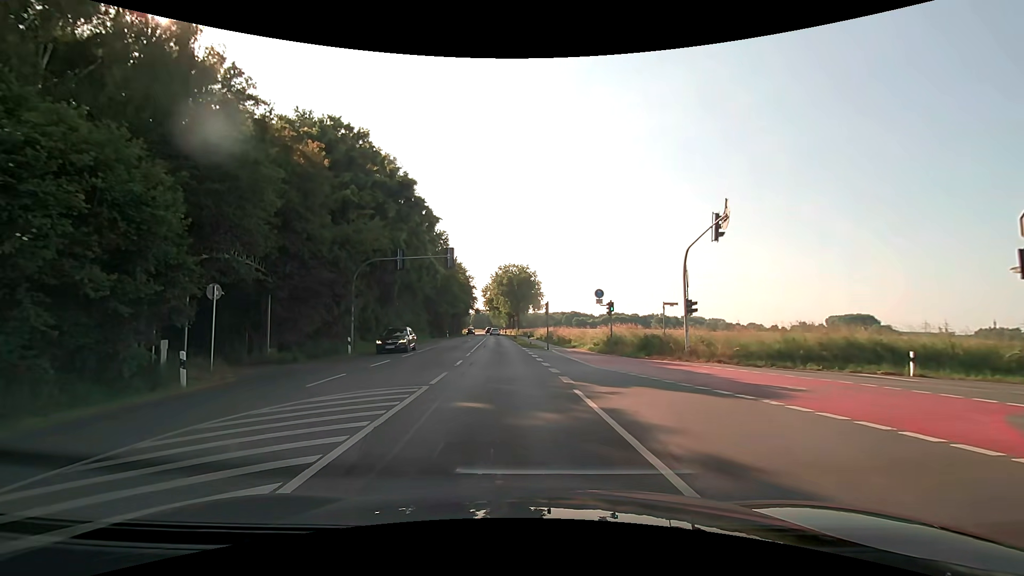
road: secondary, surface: asphalt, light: Day
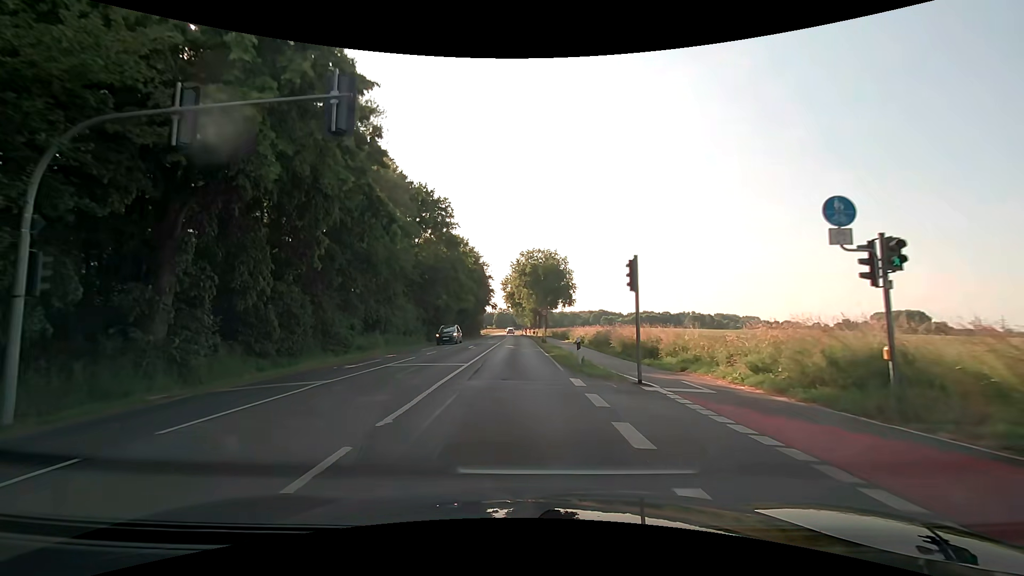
(-0.5, +22.6) m; -3°
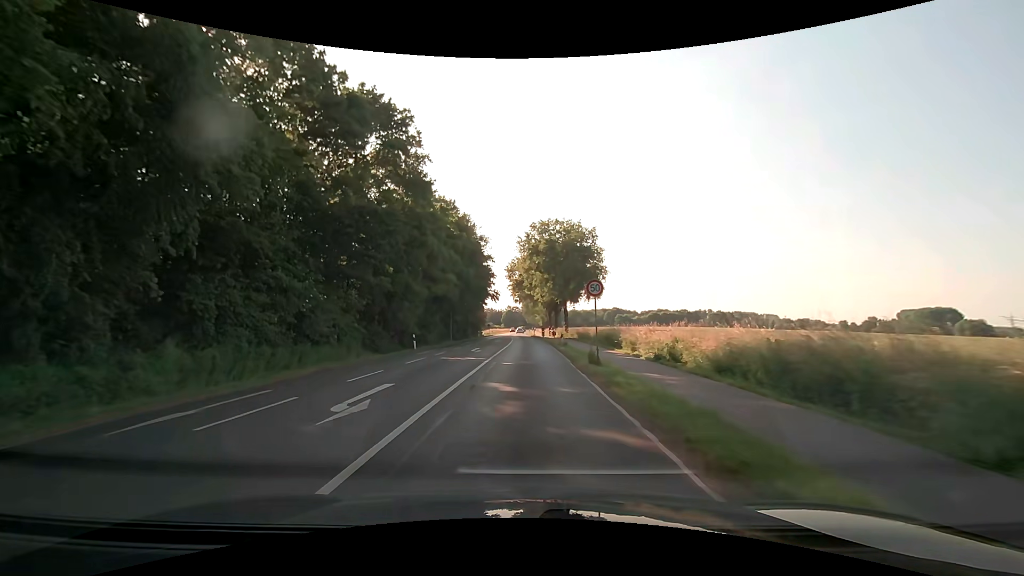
(-0.2, +25.9) m; -1°
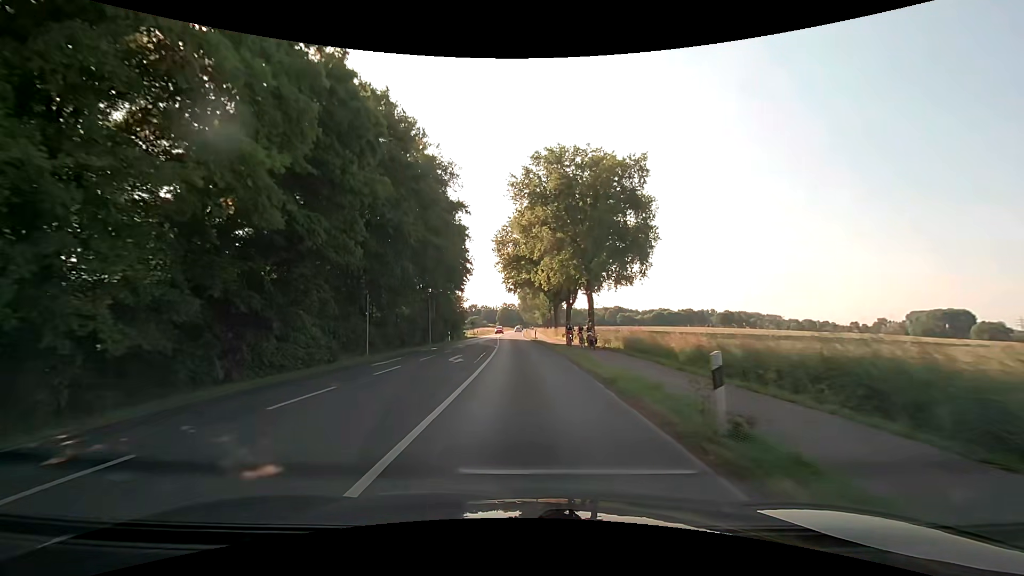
(+0.2, +28.7) m; 0°
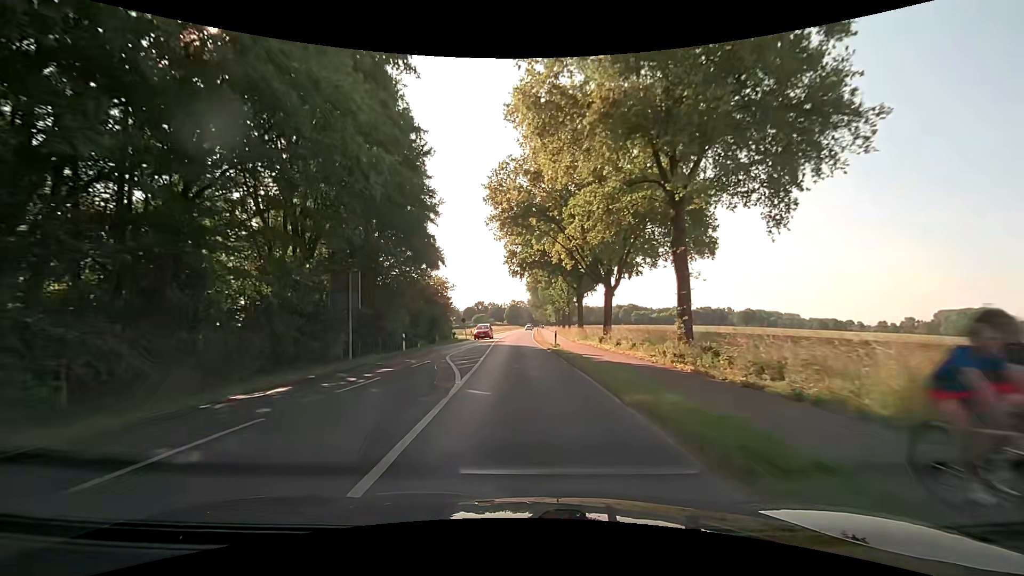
(0.0, +22.4) m; -1°
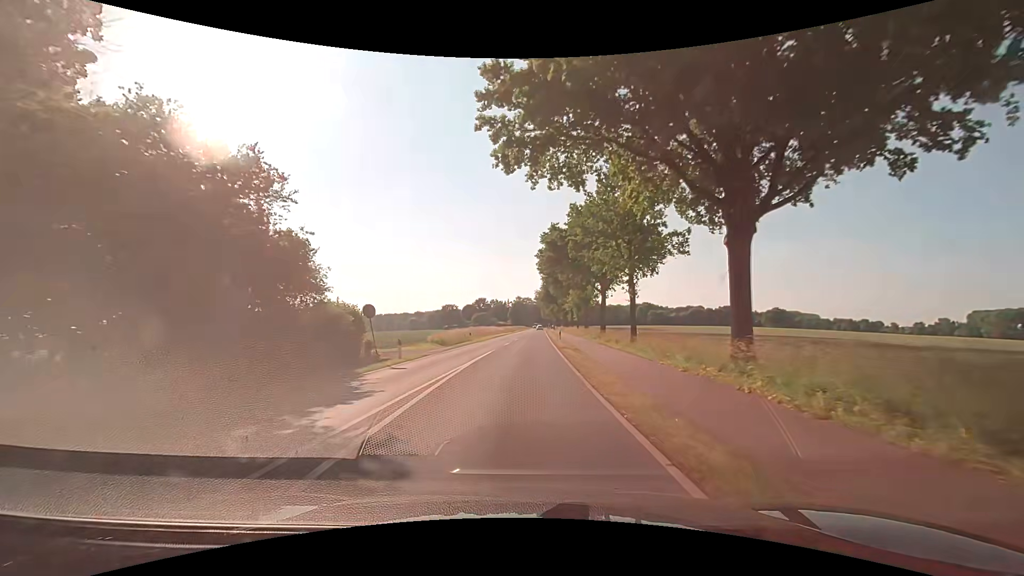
(-0.5, +38.1) m; -1°
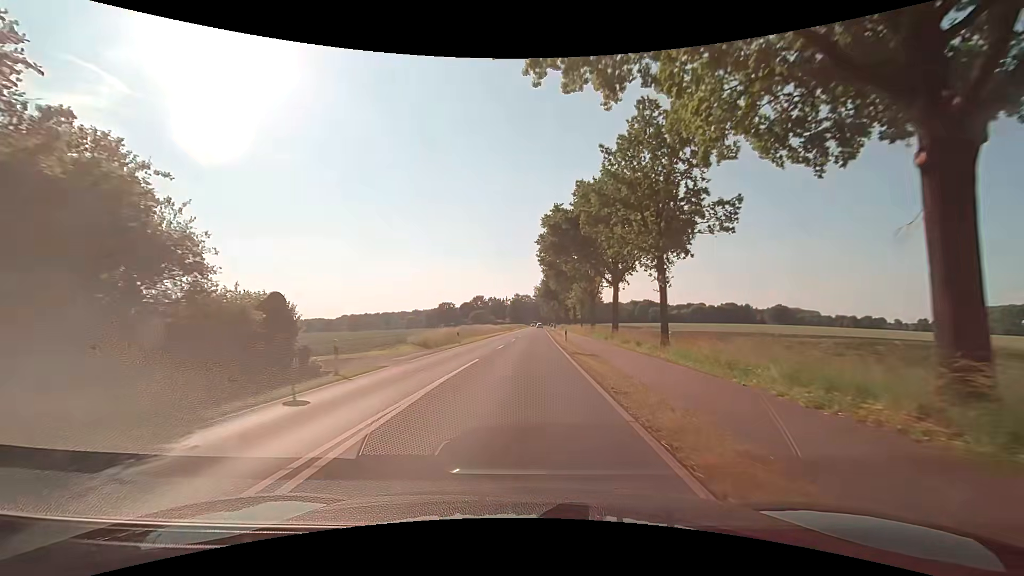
(0.0, +7.7) m; 0°
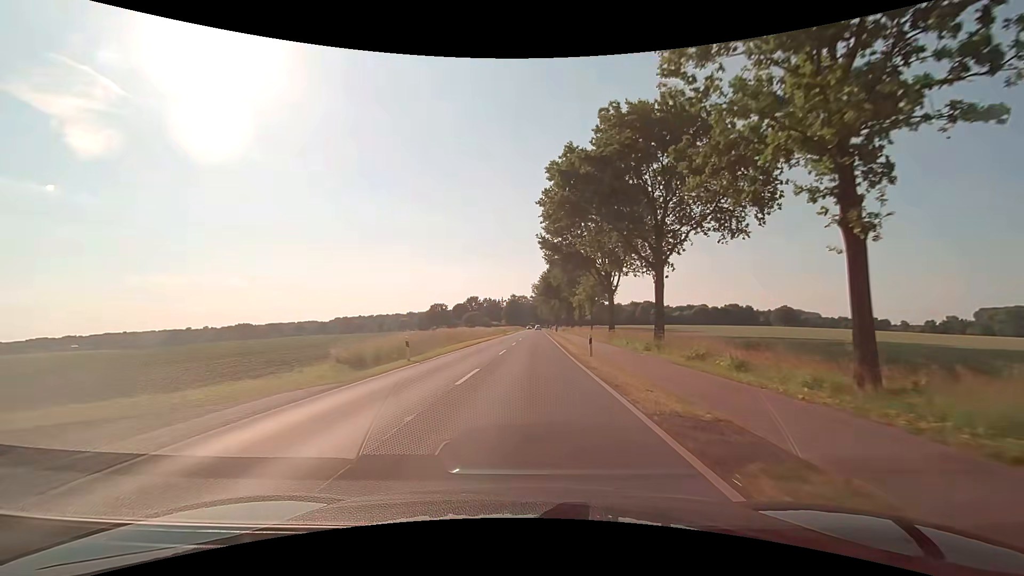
(0.0, +15.5) m; 0°
(0, +10) (0, +20) (+1, +30) (+1, +40) (+1, +50) (+2, +60) (+2, +70) (+2, +80) (+3, +90) (+3, +100) m
